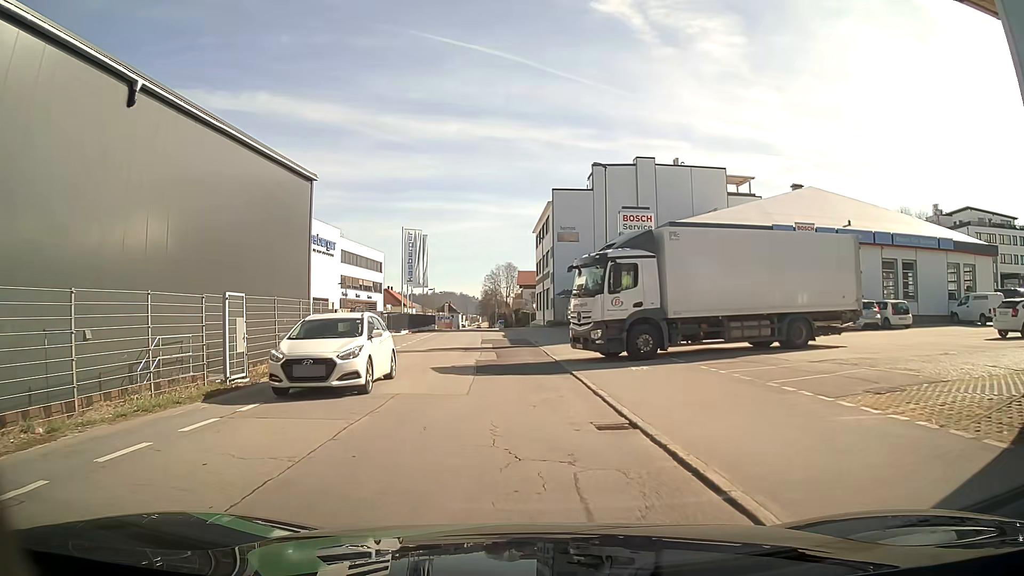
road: residential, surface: asphalt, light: Day
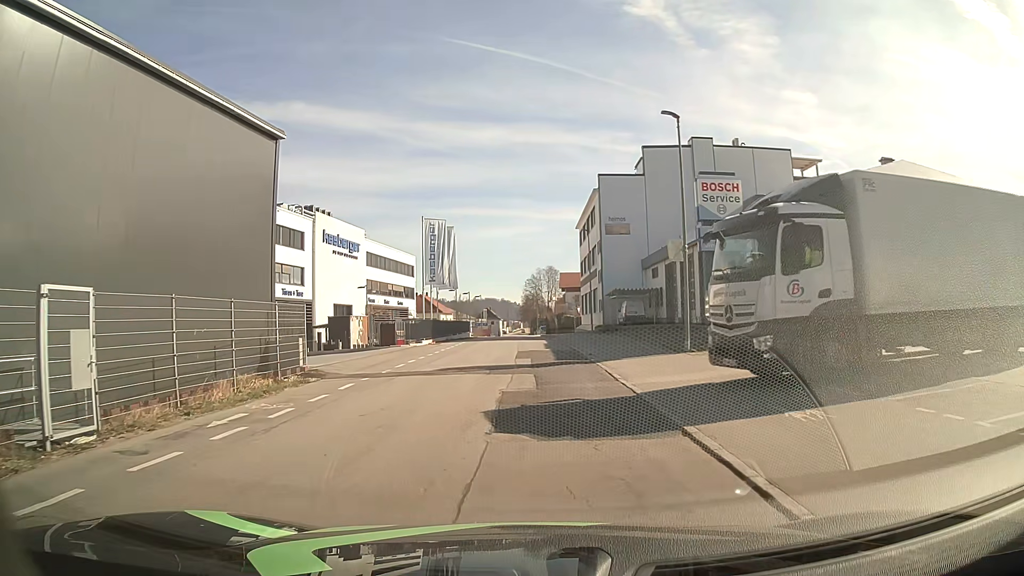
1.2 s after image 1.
(-0.2, +8.2) m; -3°
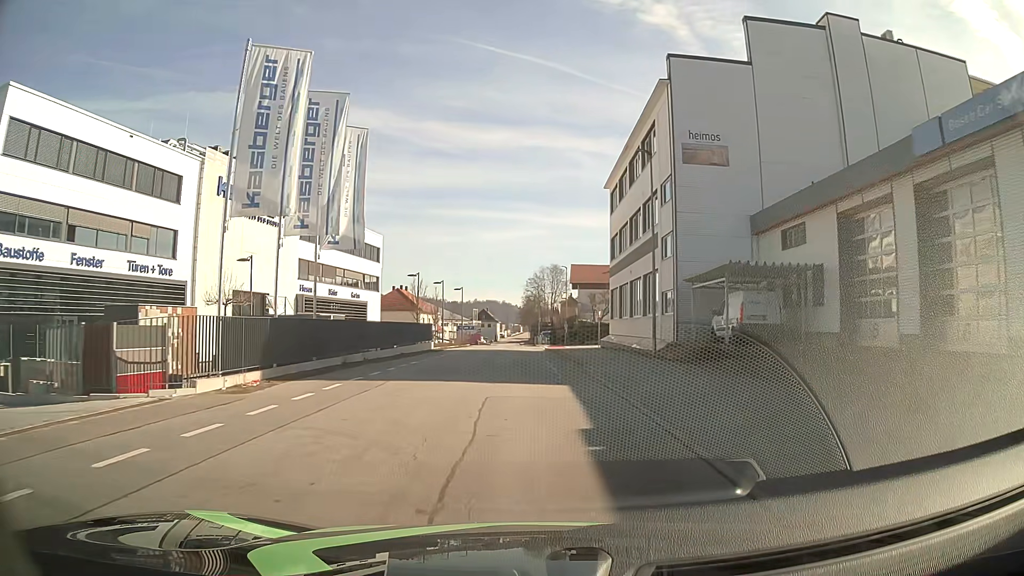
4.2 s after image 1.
(+0.1, +27.5) m; 0°
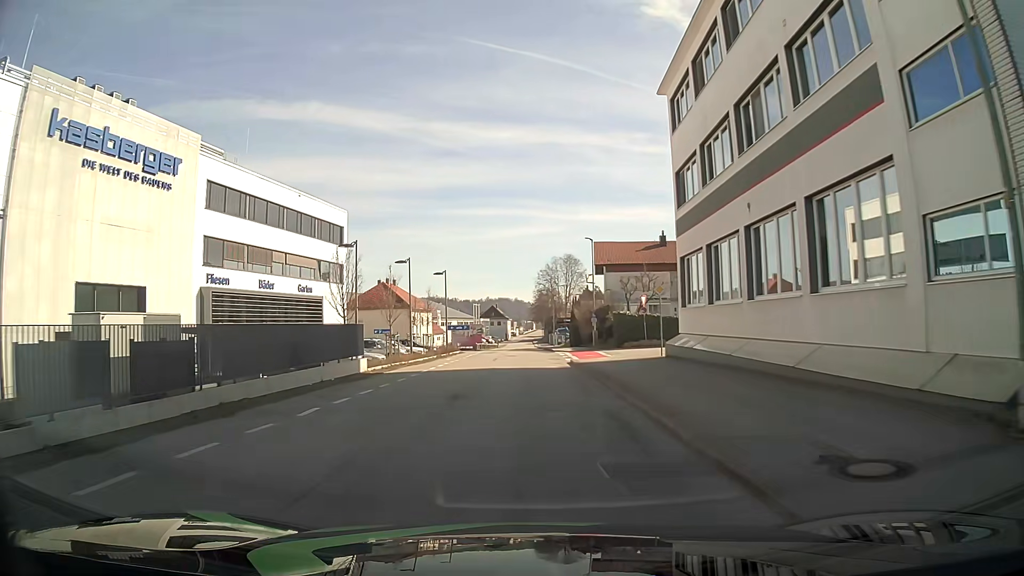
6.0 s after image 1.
(-0.2, +20.8) m; -1°
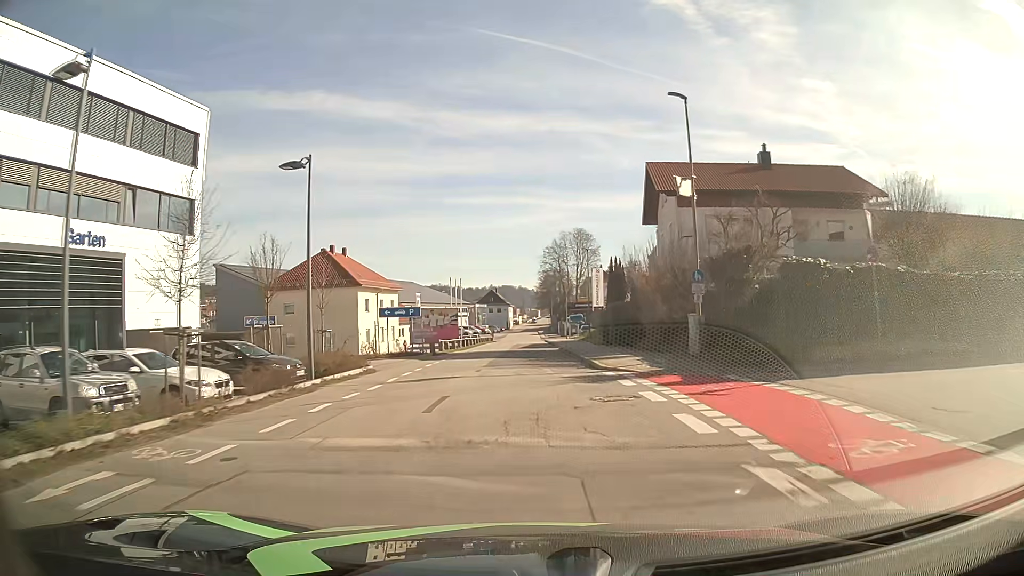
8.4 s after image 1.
(-0.2, +30.9) m; -1°
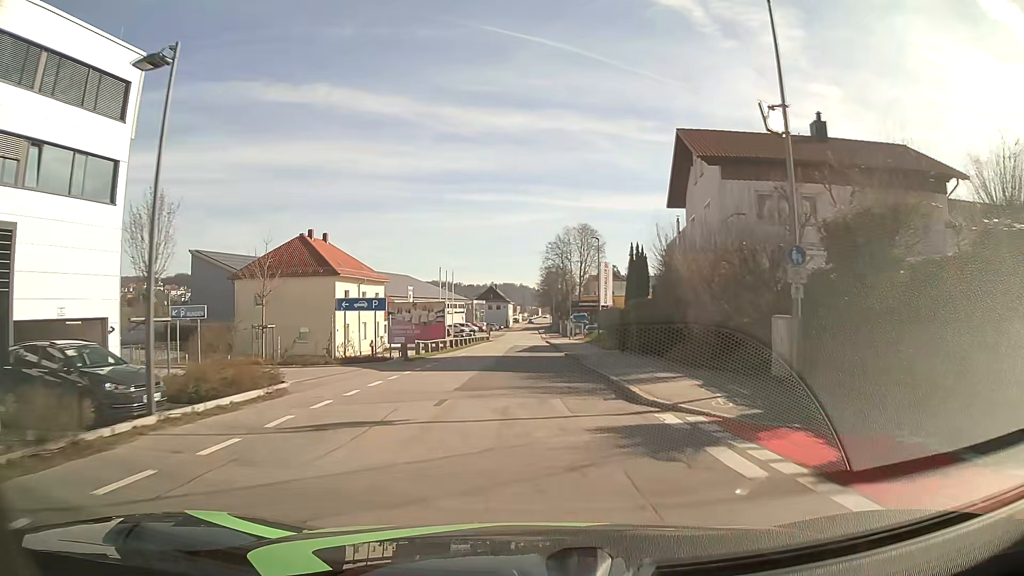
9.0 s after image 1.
(0.0, +7.9) m; 0°
(0, +10) (0, +20) (0, +30) (0, +40) (0, +50) (0, +60) (0, +70) (0, +80) (0, +90) (0, +100) m
